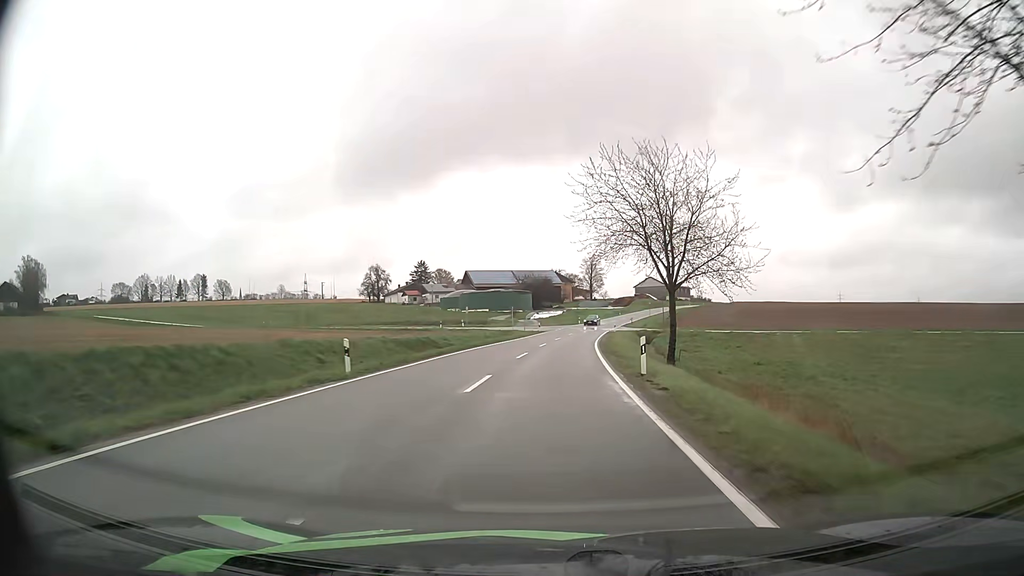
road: tertiary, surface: asphalt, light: Day
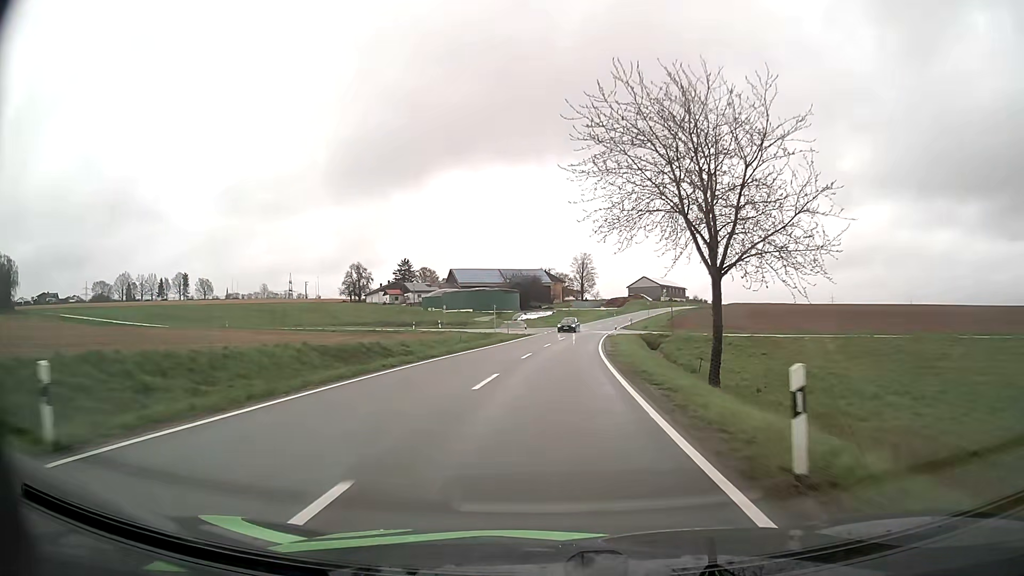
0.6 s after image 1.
(+0.1, +11.7) m; +1°
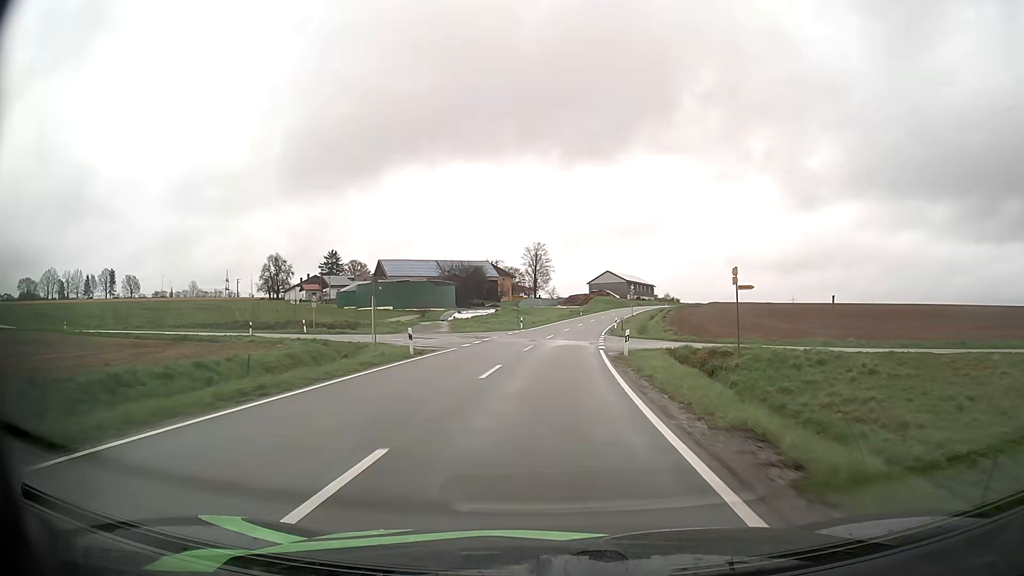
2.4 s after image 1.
(+1.0, +35.2) m; +4°
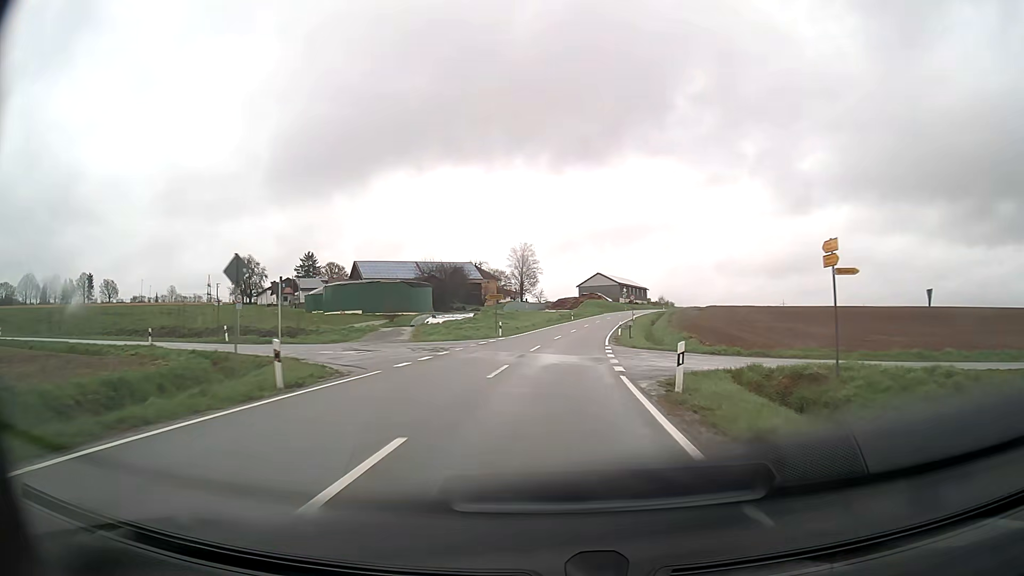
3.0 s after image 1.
(+0.1, +11.9) m; +1°
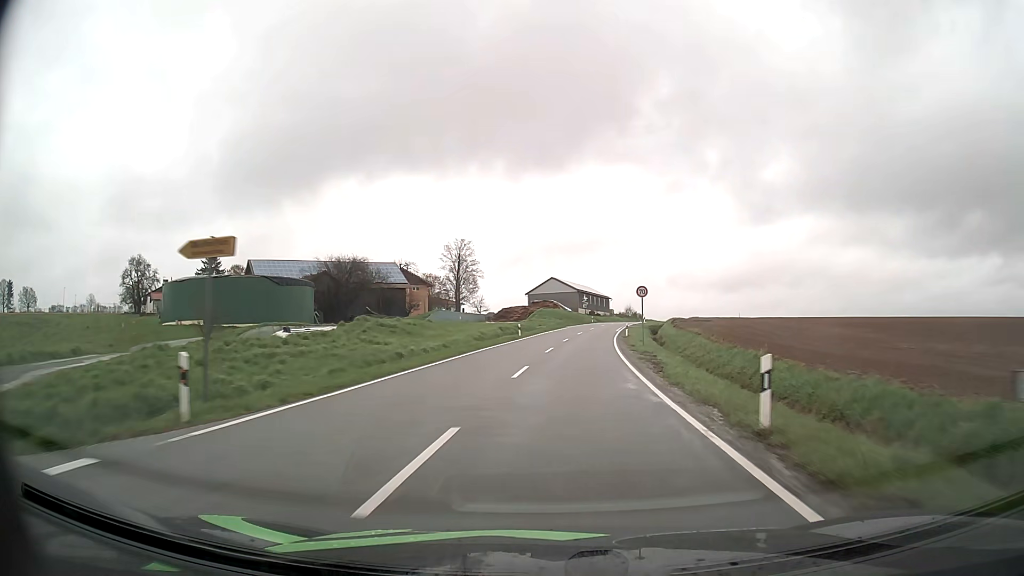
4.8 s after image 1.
(+1.2, +36.2) m; +4°
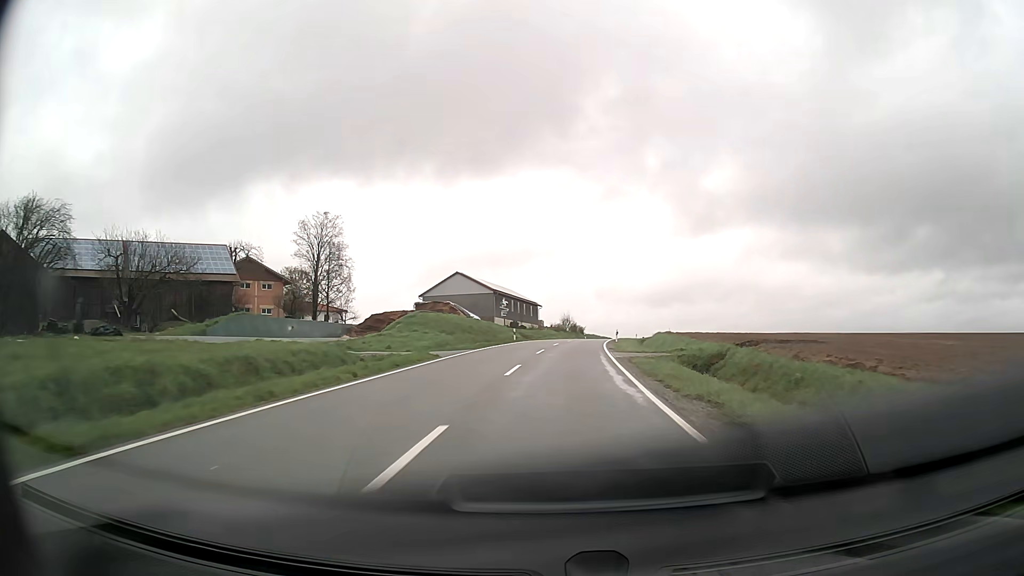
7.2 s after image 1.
(+3.2, +49.2) m; +7°
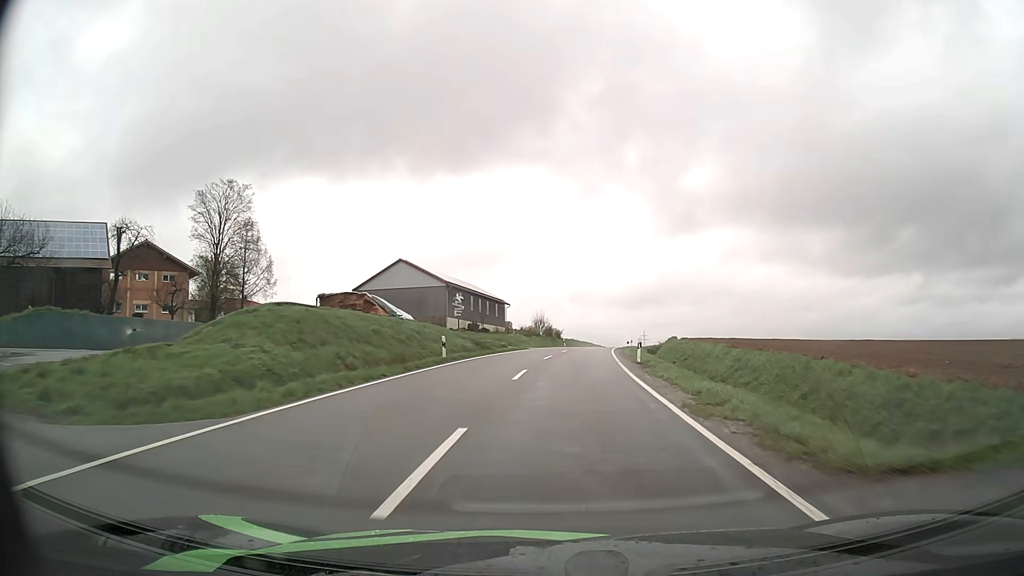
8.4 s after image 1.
(+0.5, +24.6) m; +2°
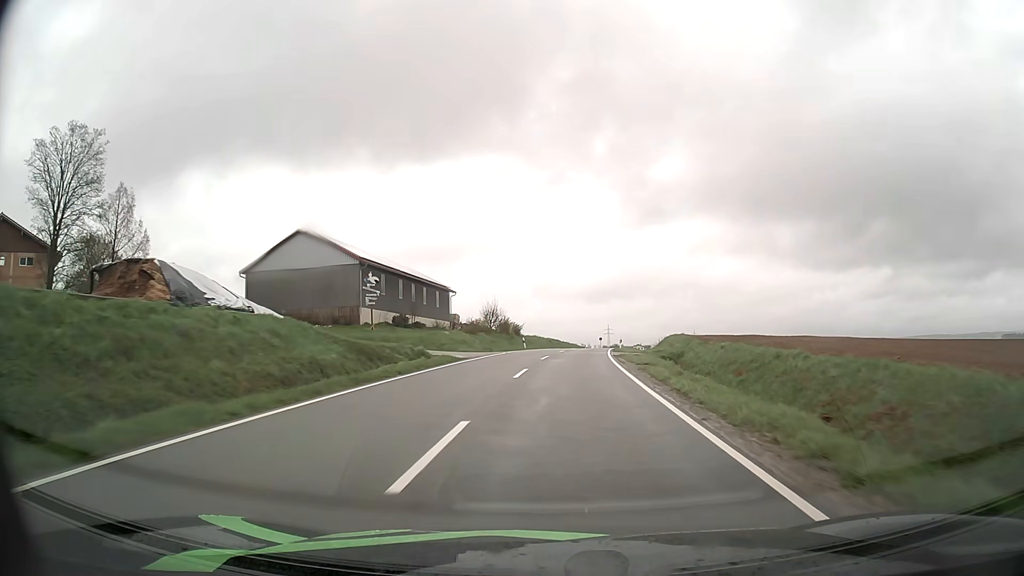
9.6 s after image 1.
(+0.8, +24.2) m; +3°
(0, +10) (0, +20) (+1, +30) (+2, +40) (+3, +50) (+4, +60) (+5, +70) (+6, +80) (+8, +90) (+10, +99) m
